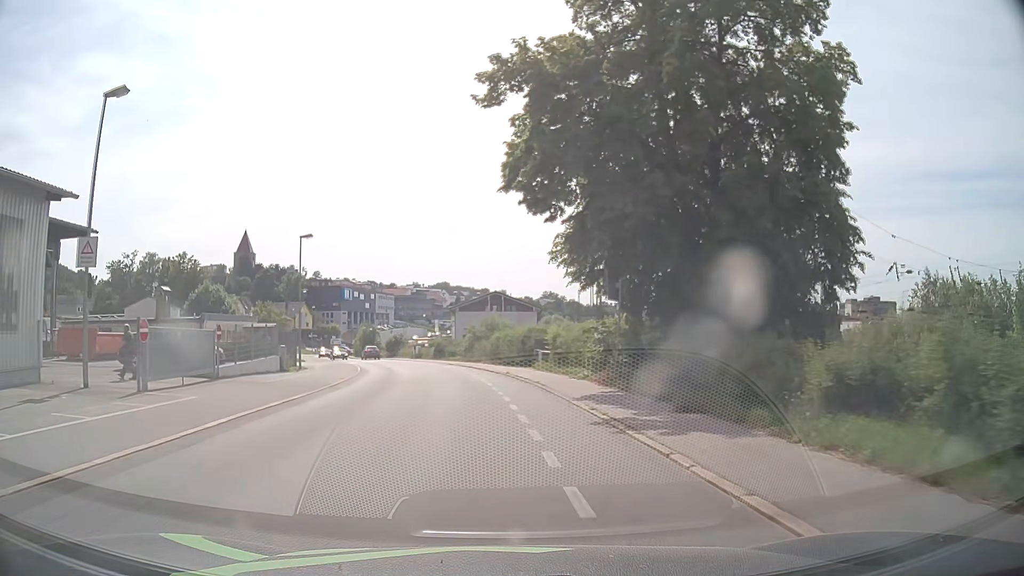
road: residential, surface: asphalt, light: Day
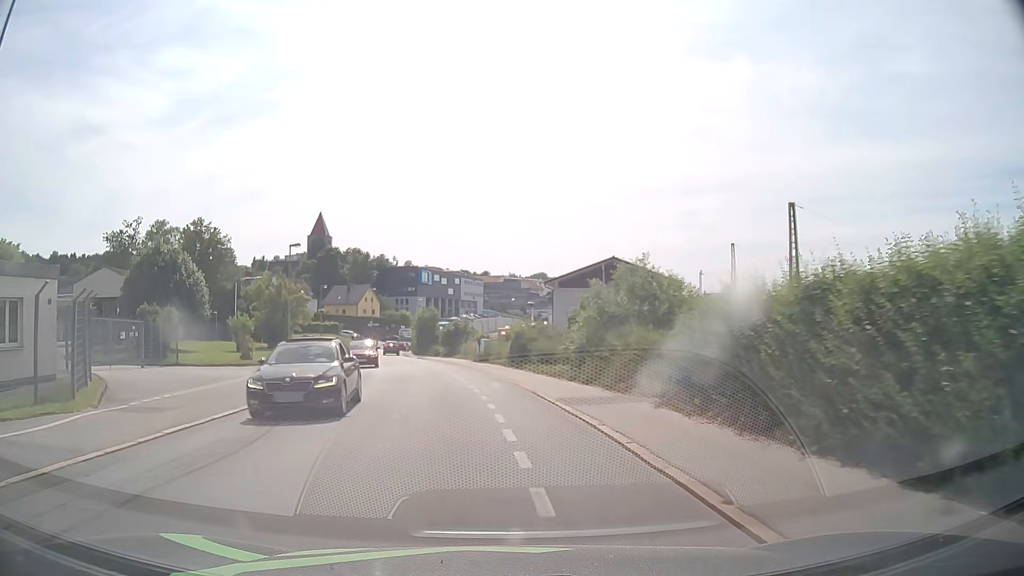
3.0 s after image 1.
(-2.2, +32.5) m; -8°
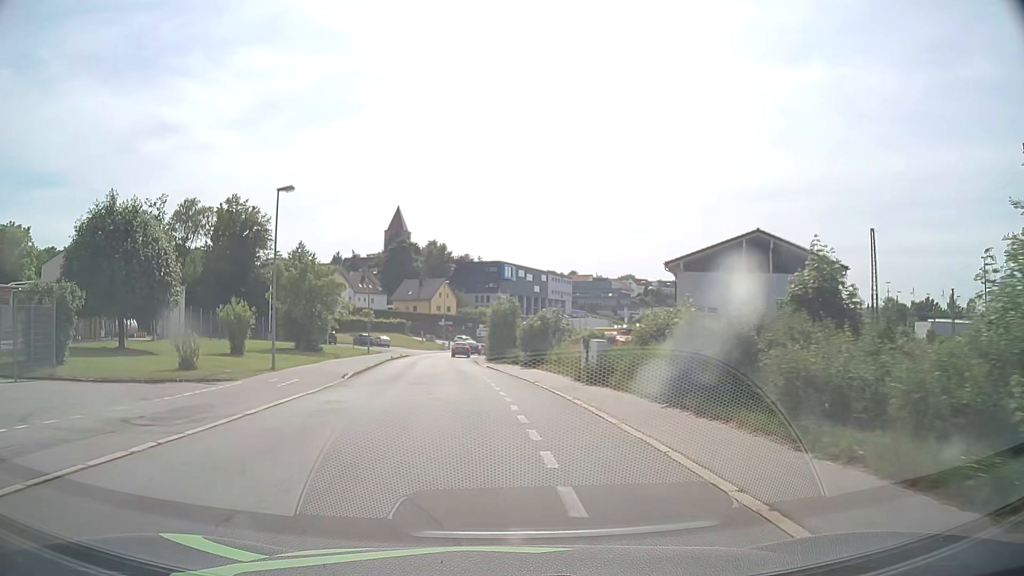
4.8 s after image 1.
(-1.3, +18.1) m; -7°
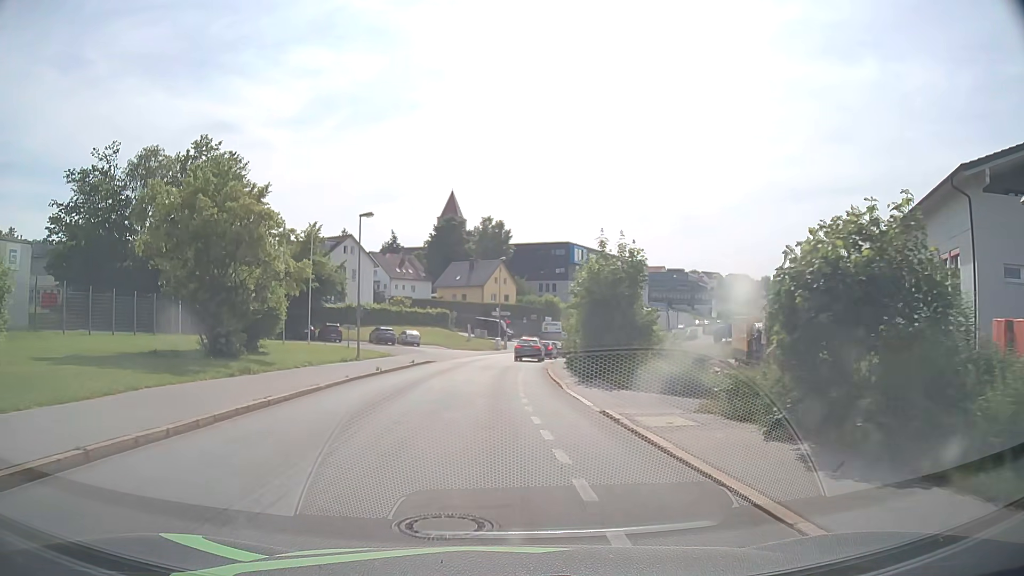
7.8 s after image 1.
(-1.8, +27.8) m; -5°
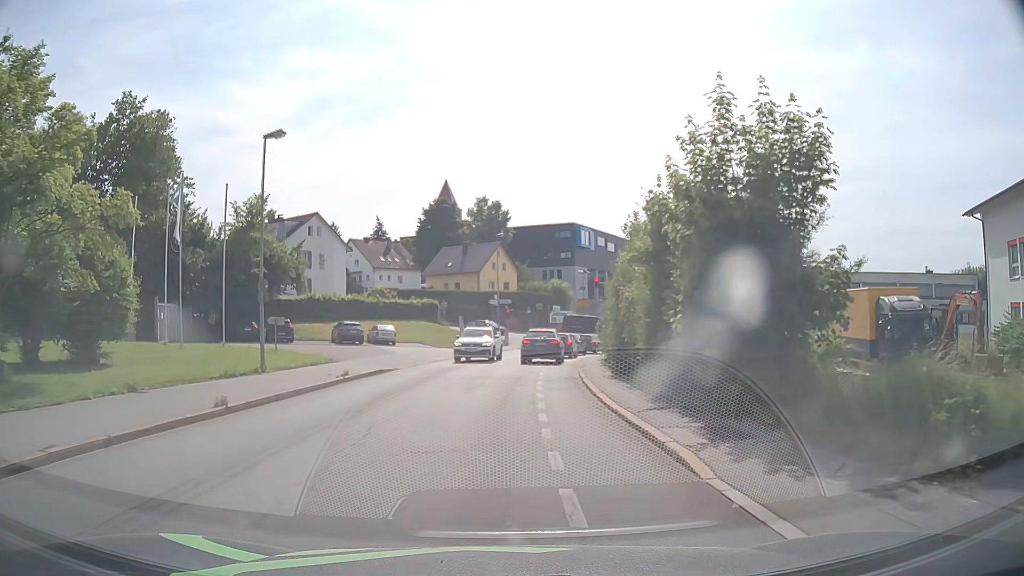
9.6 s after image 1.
(-0.1, +14.8) m; 0°
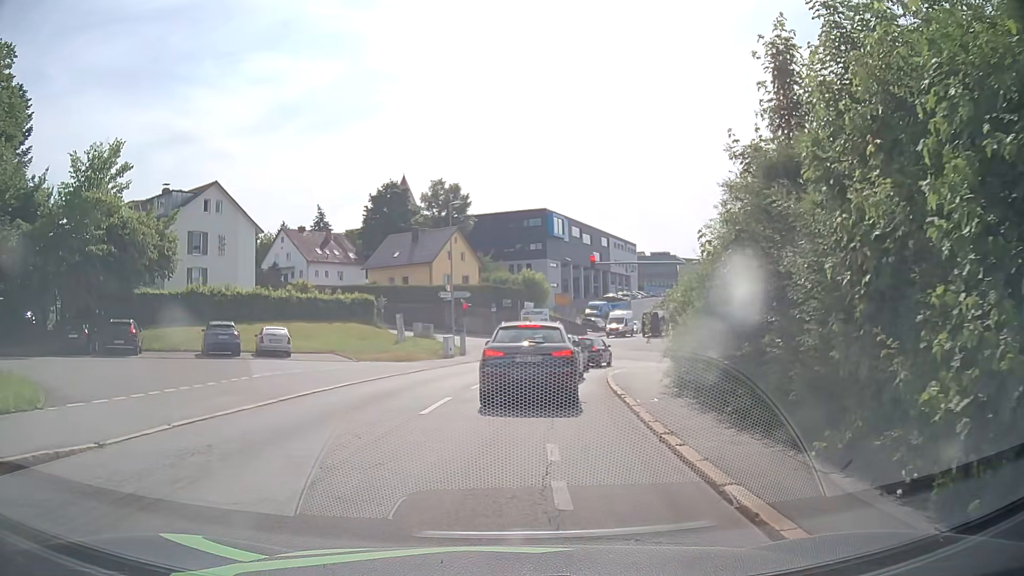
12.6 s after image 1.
(+0.3, +17.4) m; +3°
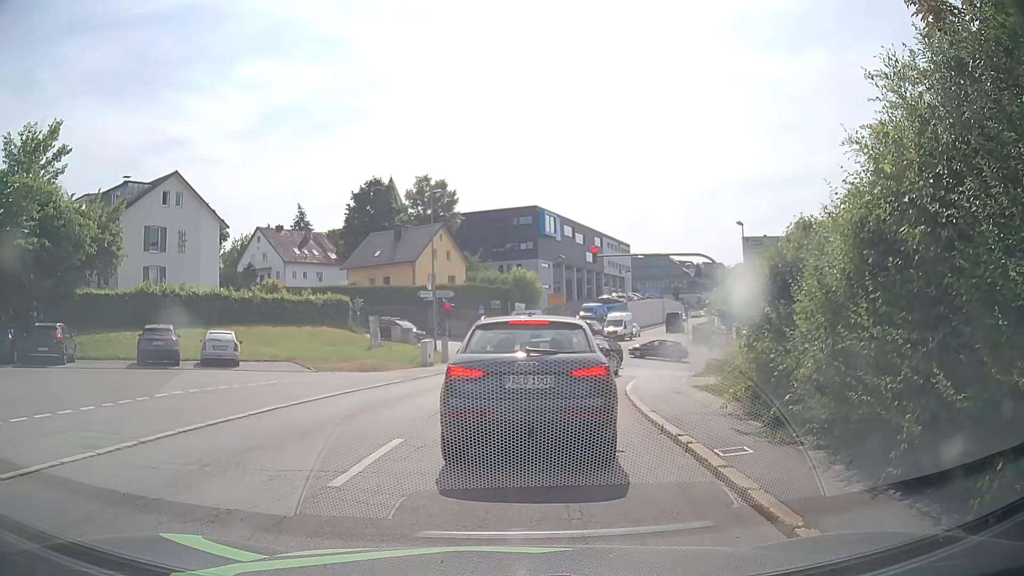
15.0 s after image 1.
(0.0, +5.0) m; -1°
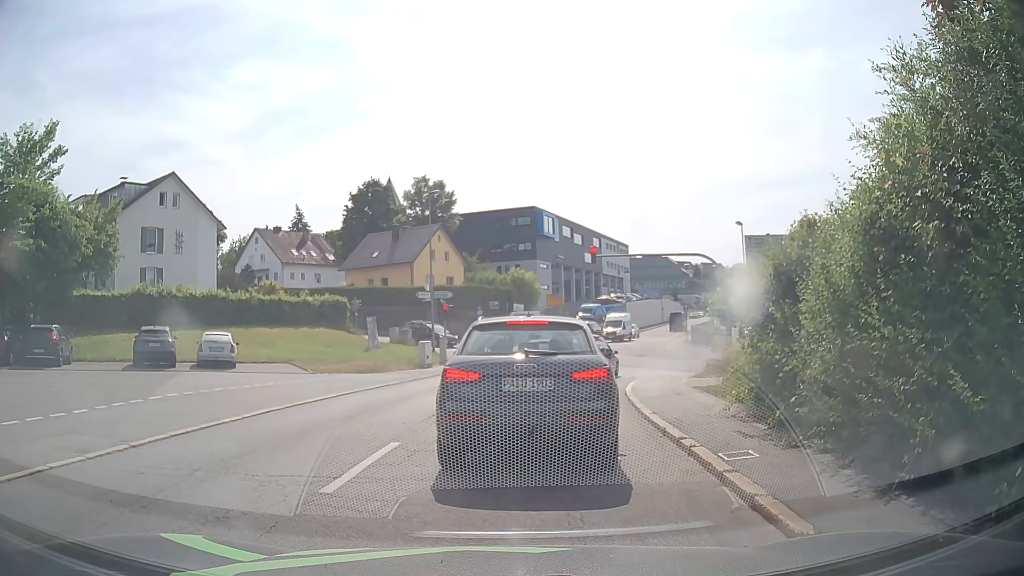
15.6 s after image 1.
(0.0, +0.2) m; 0°
